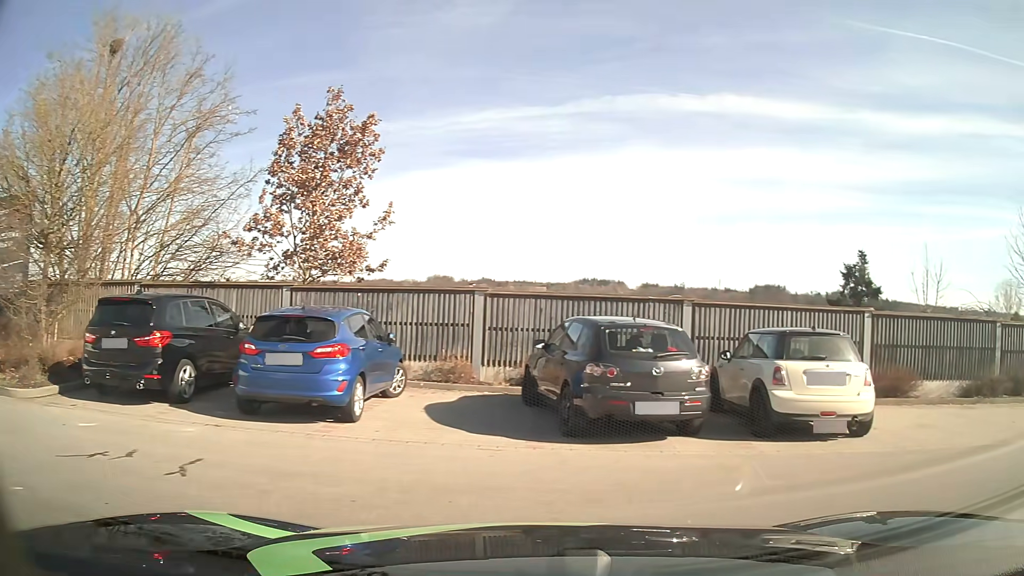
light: Day
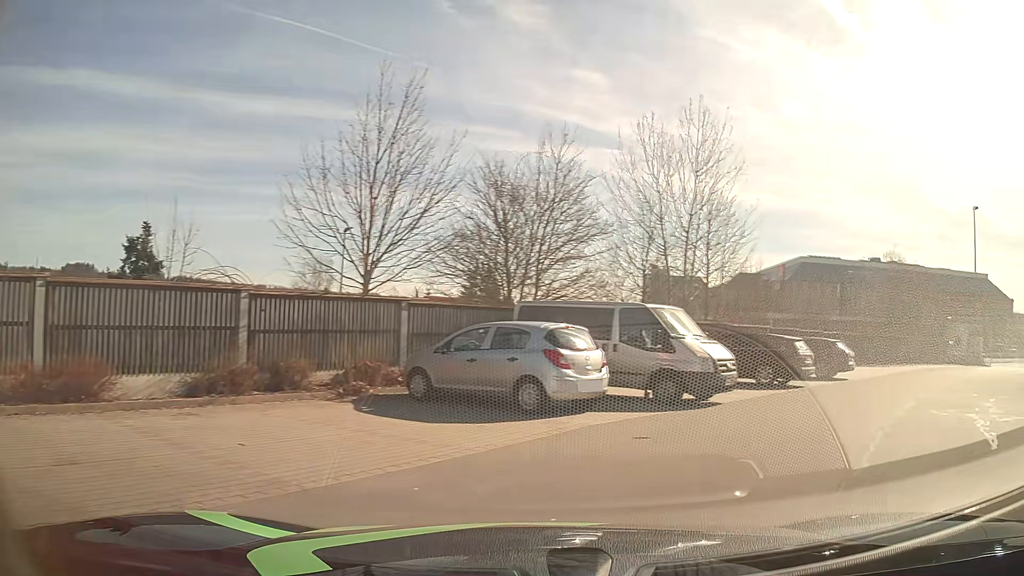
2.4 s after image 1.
(+2.6, +4.2) m; +60°
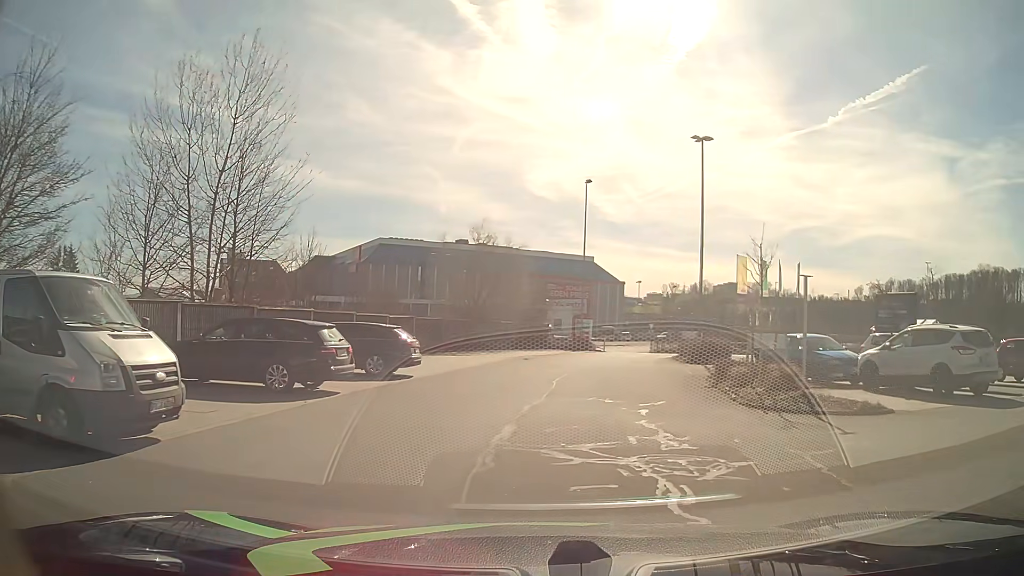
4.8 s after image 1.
(+2.4, +5.6) m; +36°
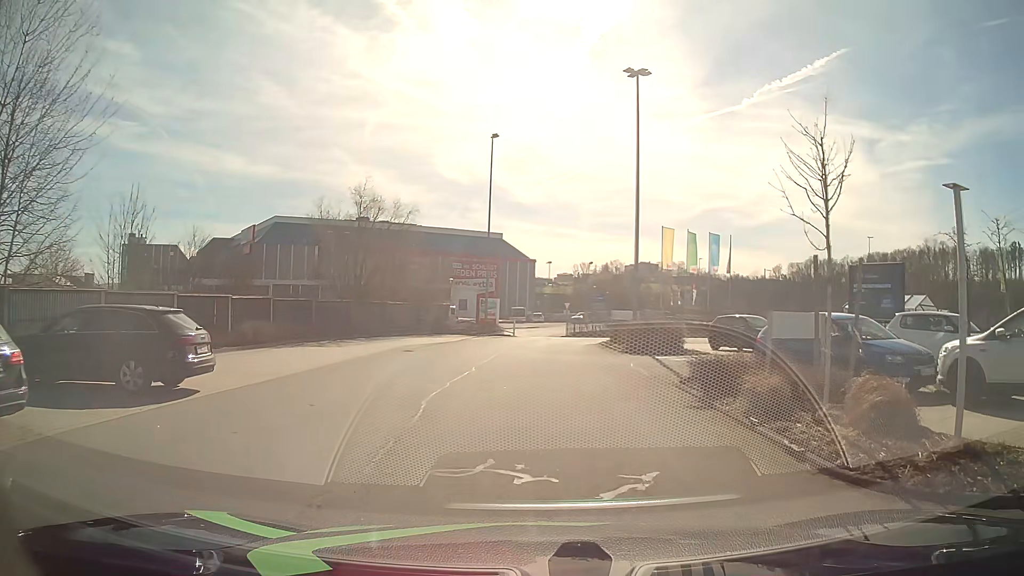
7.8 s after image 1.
(+0.8, +8.0) m; +9°
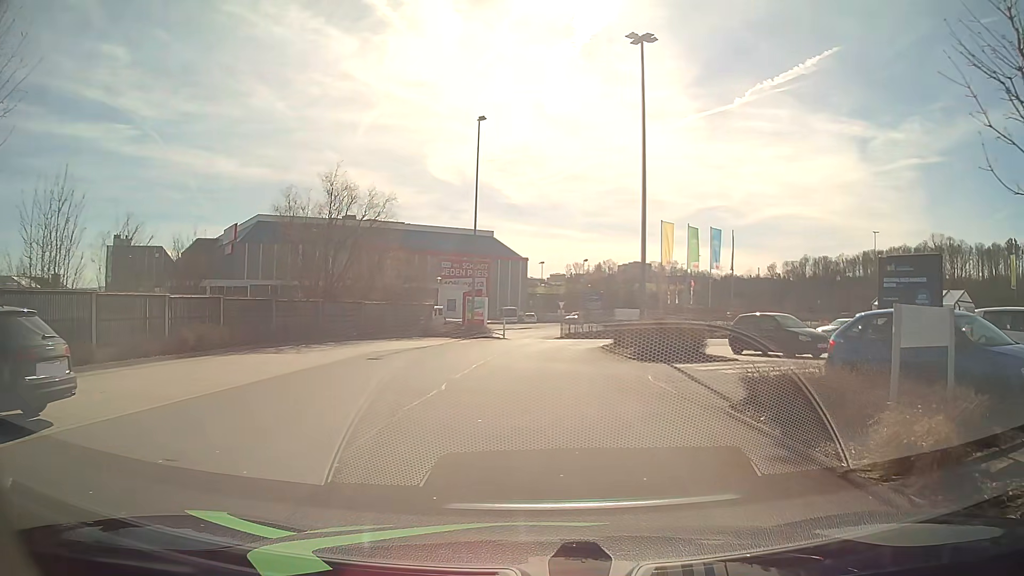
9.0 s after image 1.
(0.0, +4.1) m; +1°
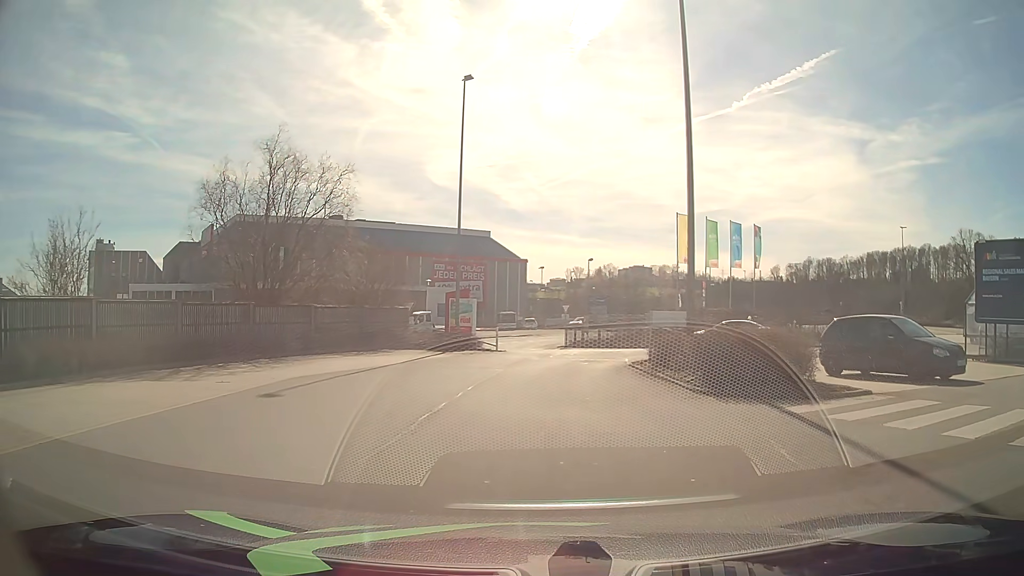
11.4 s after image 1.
(-0.1, +7.9) m; -1°
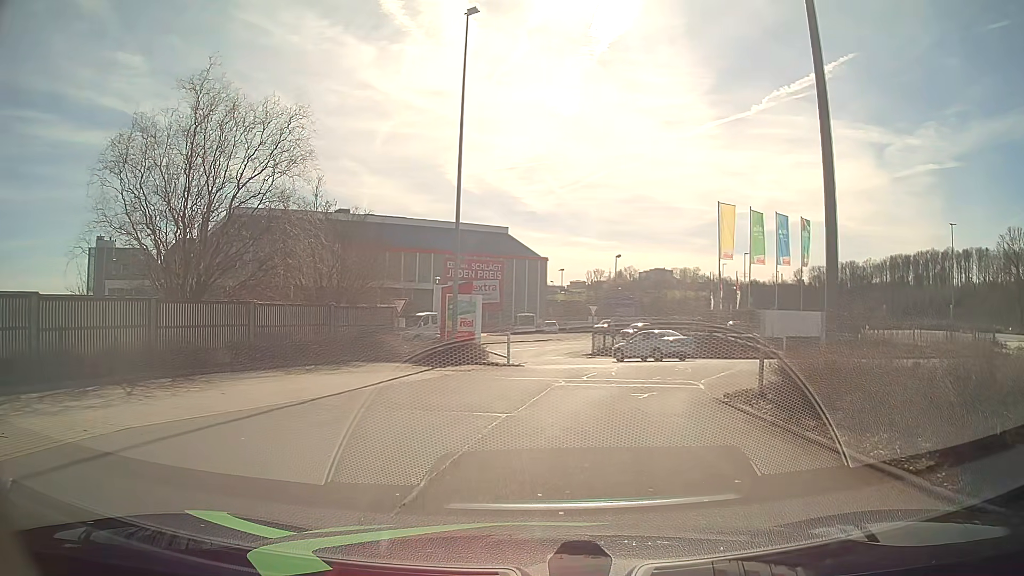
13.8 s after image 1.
(-0.1, +7.7) m; -1°
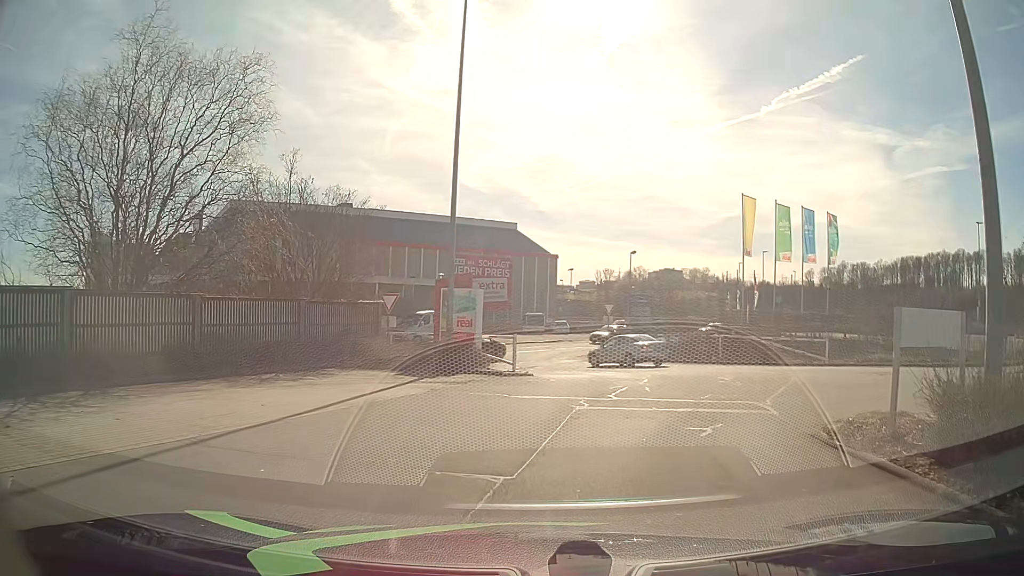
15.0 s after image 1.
(-0.1, +3.9) m; -2°
(+1, +10) (+9, +16) (+9, +26) (+4, +35) (+1, +44) (+6, +53) (+14, +59) (+22, +66) (+30, +72) (+38, +77) m
